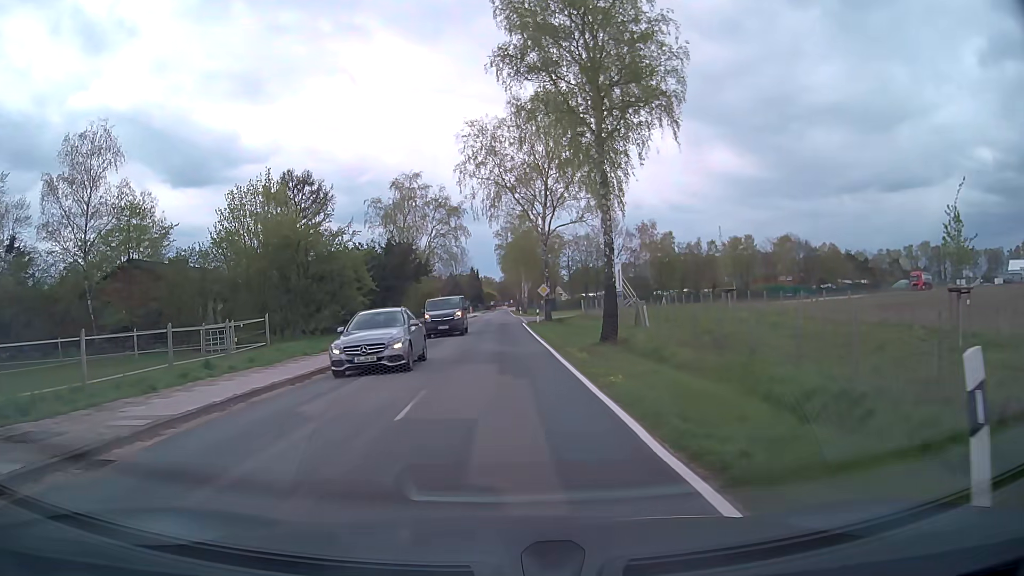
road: secondary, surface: asphalt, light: Day
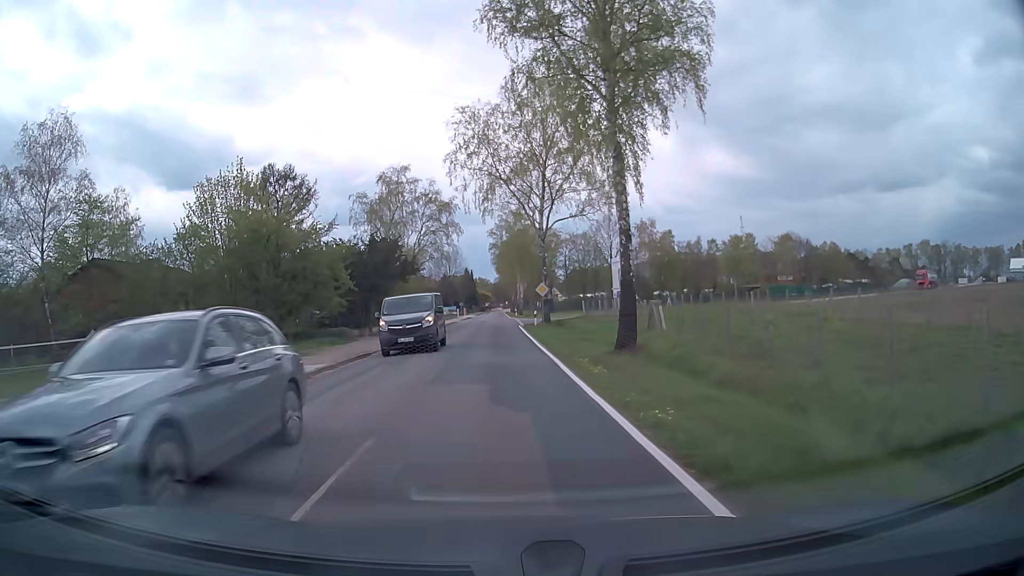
(0.0, +4.1) m; +1°
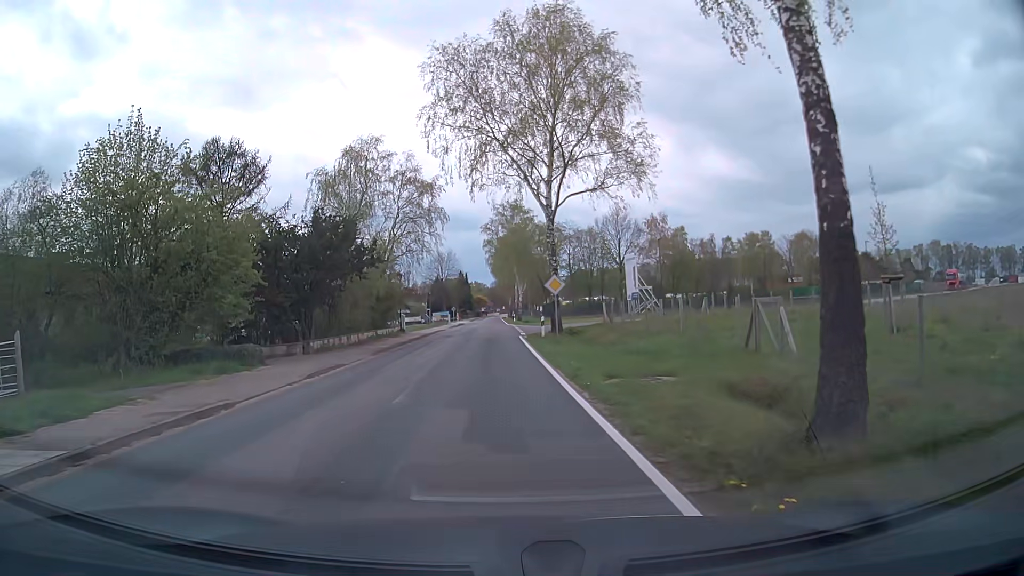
(0.0, +12.3) m; +1°
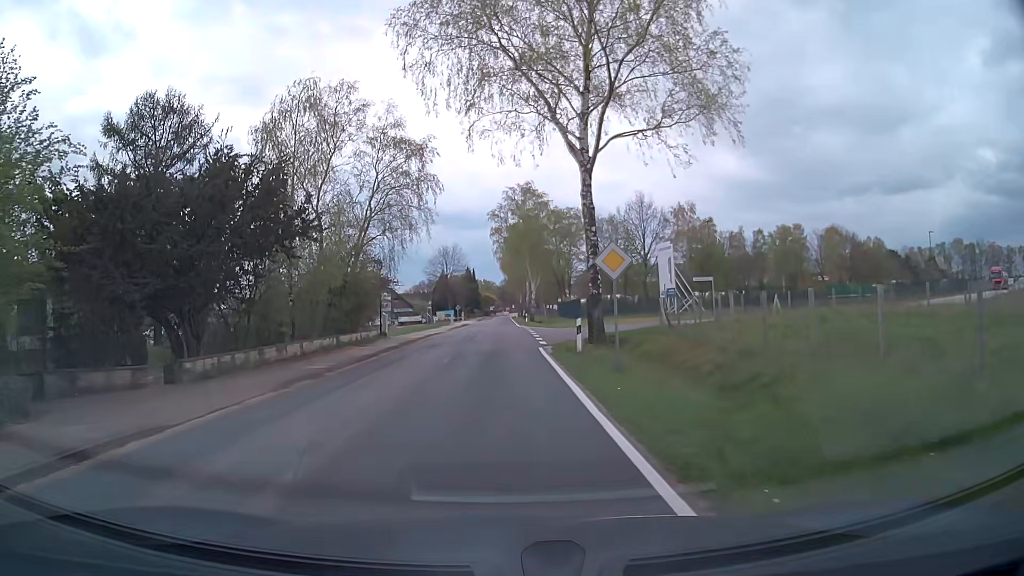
(-0.2, +12.1) m; -2°
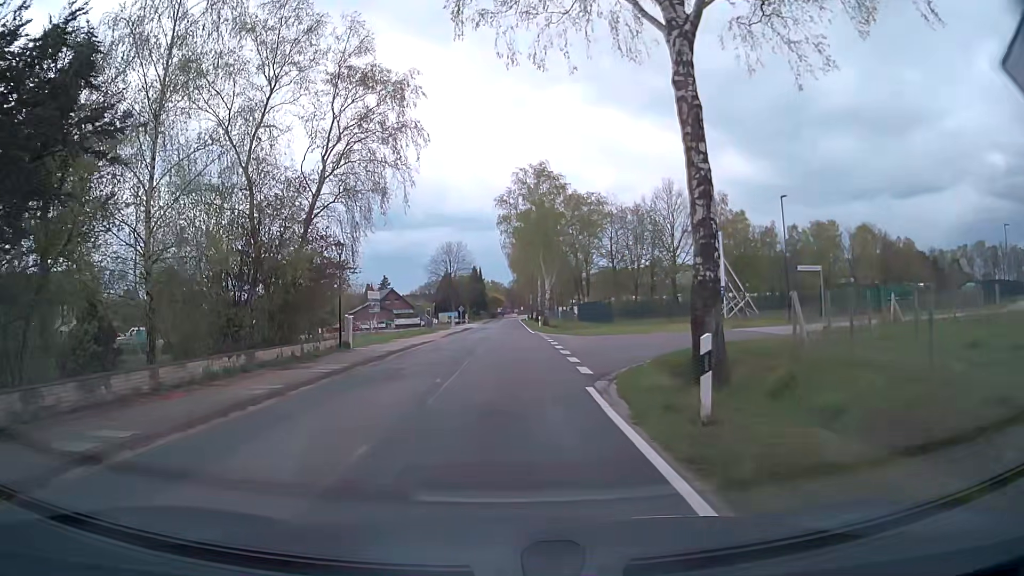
(0.0, +11.9) m; -1°
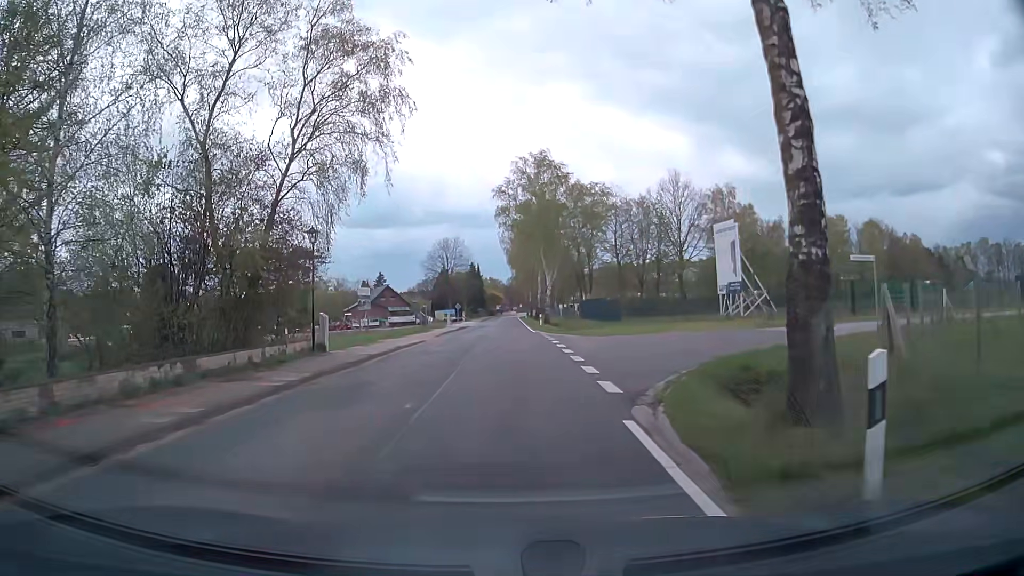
(0.0, +3.9) m; +1°
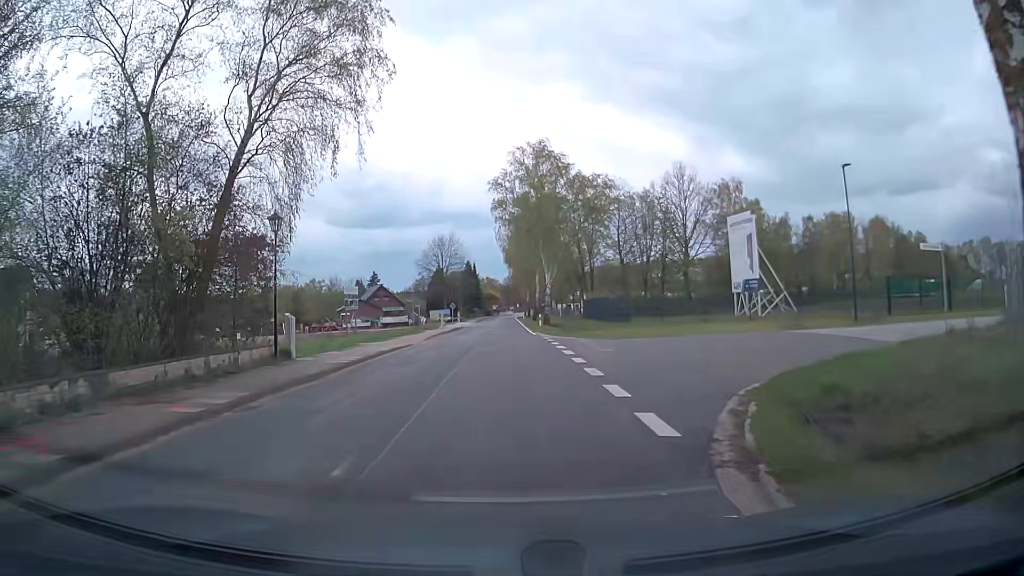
(0.0, +3.9) m; 0°
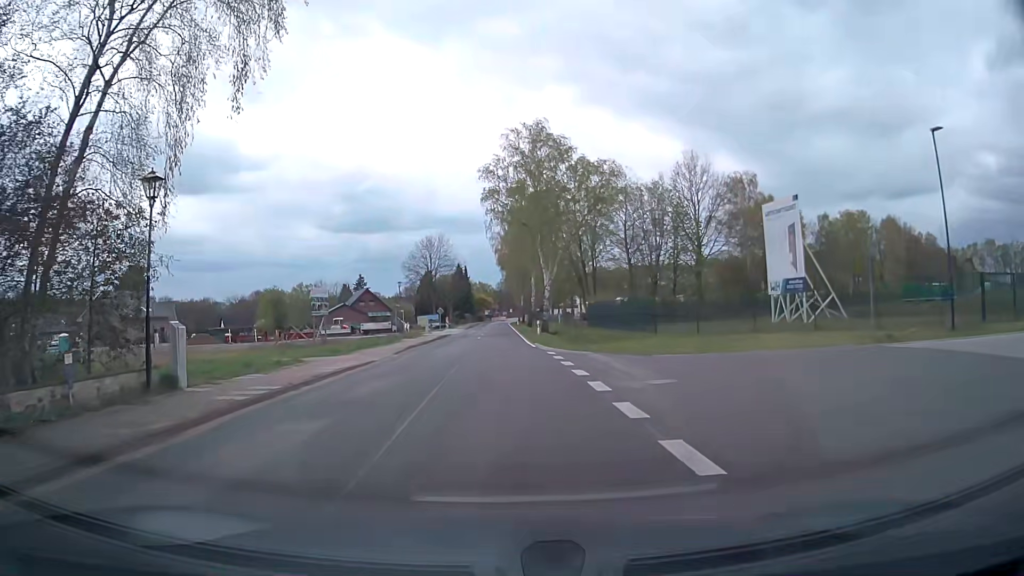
(0.0, +7.8) m; 0°
(0, +10) (0, +20) (0, +30) (0, +40) (0, +50) (0, +60) (0, +70) (0, +80) (0, +90) (0, +100) m
